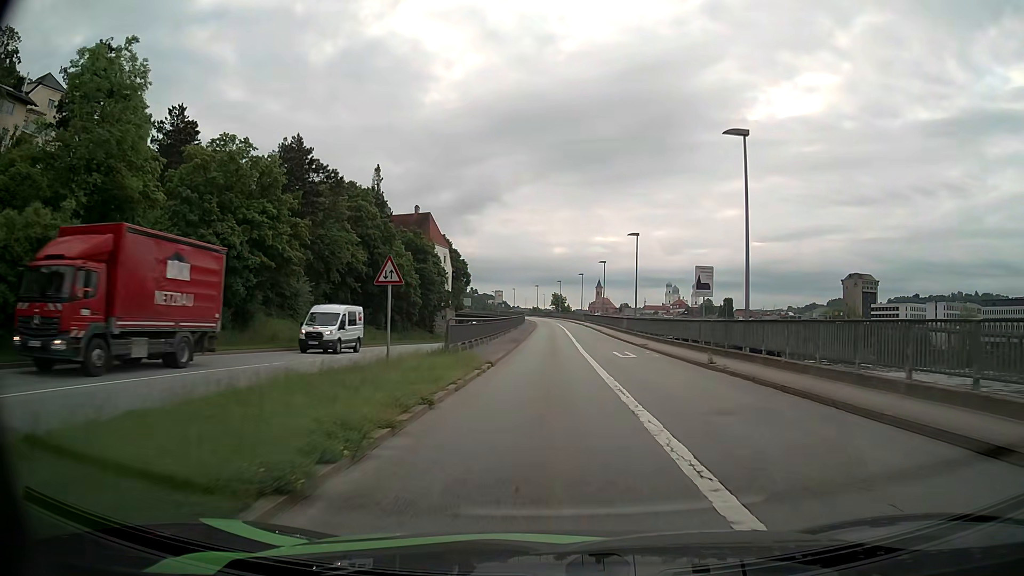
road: primary_link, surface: asphalt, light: Day
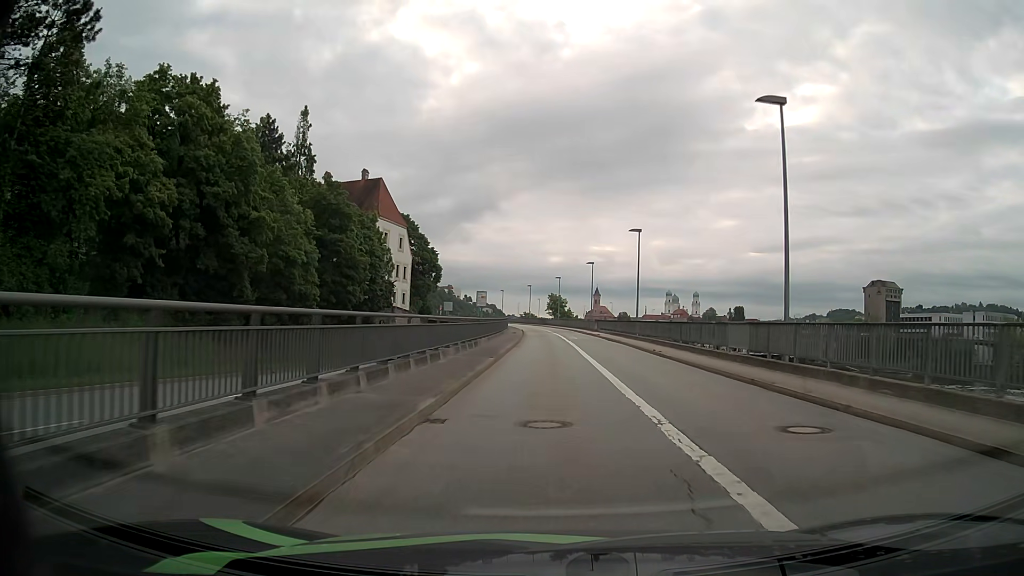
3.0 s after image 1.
(0.0, +34.3) m; +1°
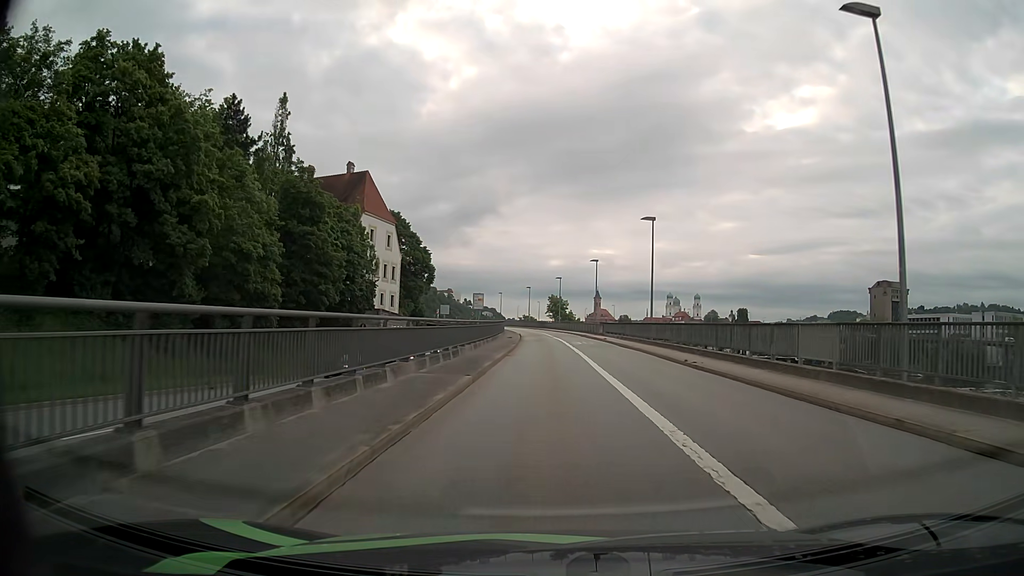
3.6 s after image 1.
(0.0, +6.7) m; 0°
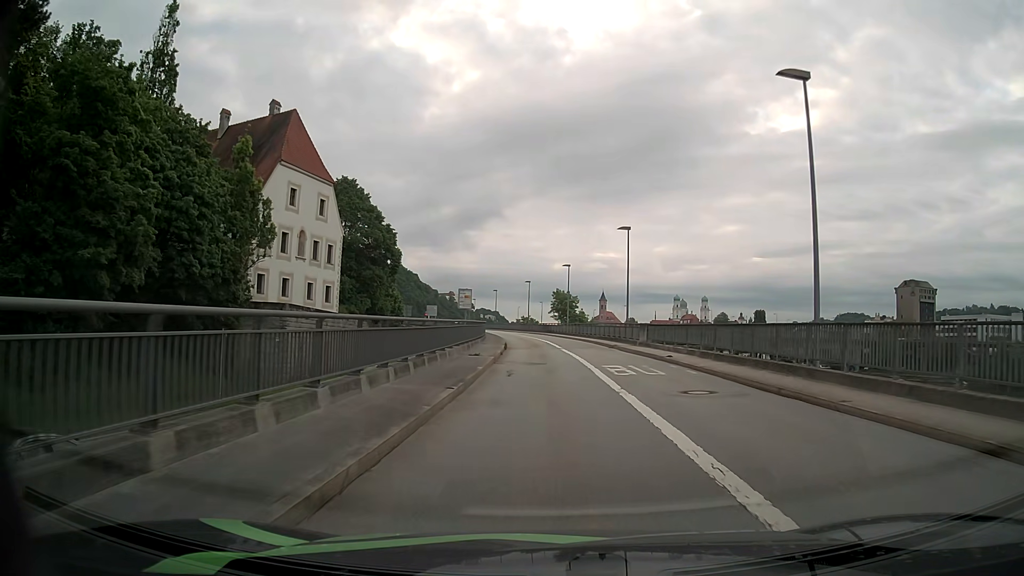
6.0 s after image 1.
(-0.1, +25.9) m; 0°
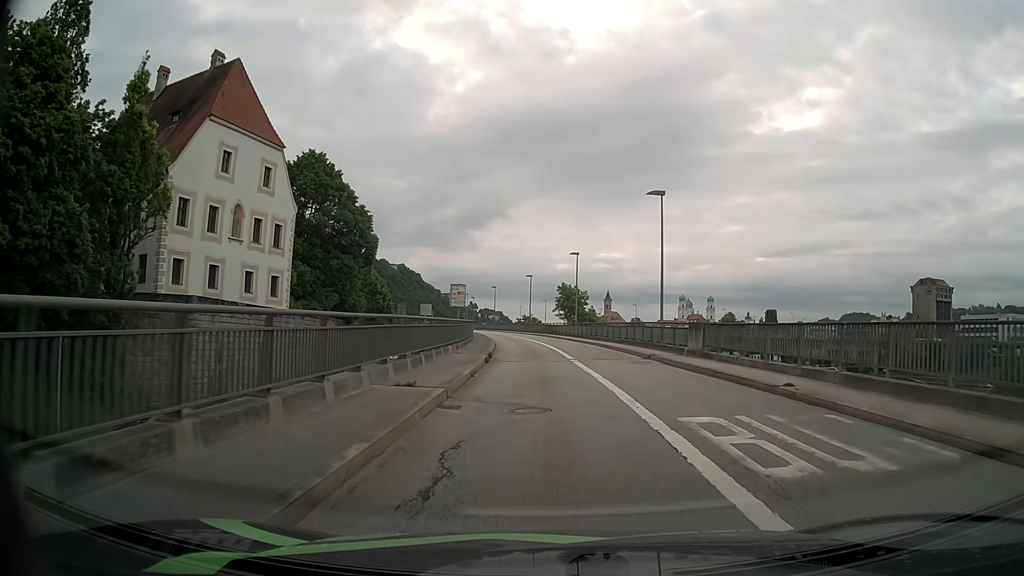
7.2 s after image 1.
(0.0, +12.5) m; -1°
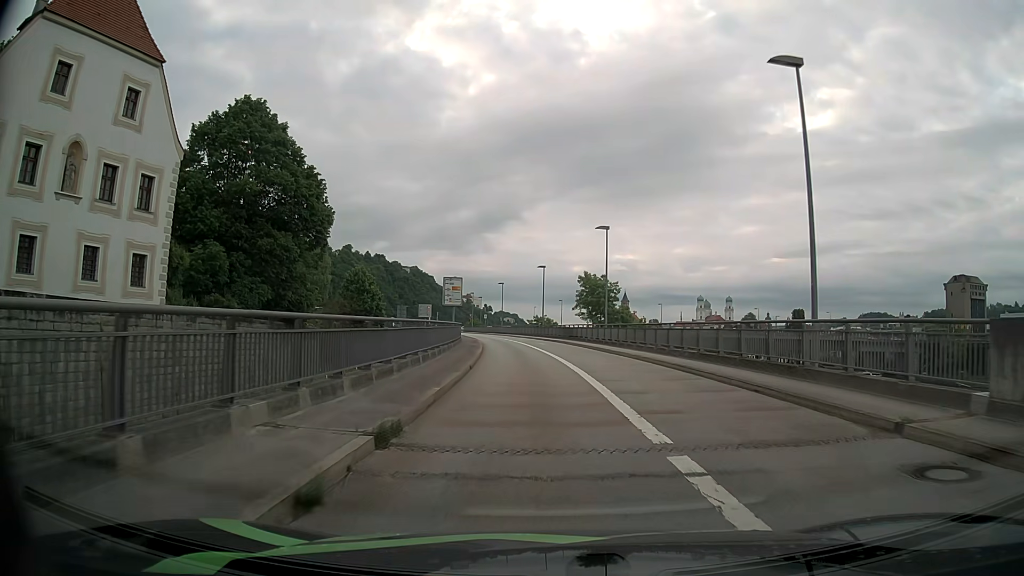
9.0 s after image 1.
(-0.1, +18.2) m; -1°
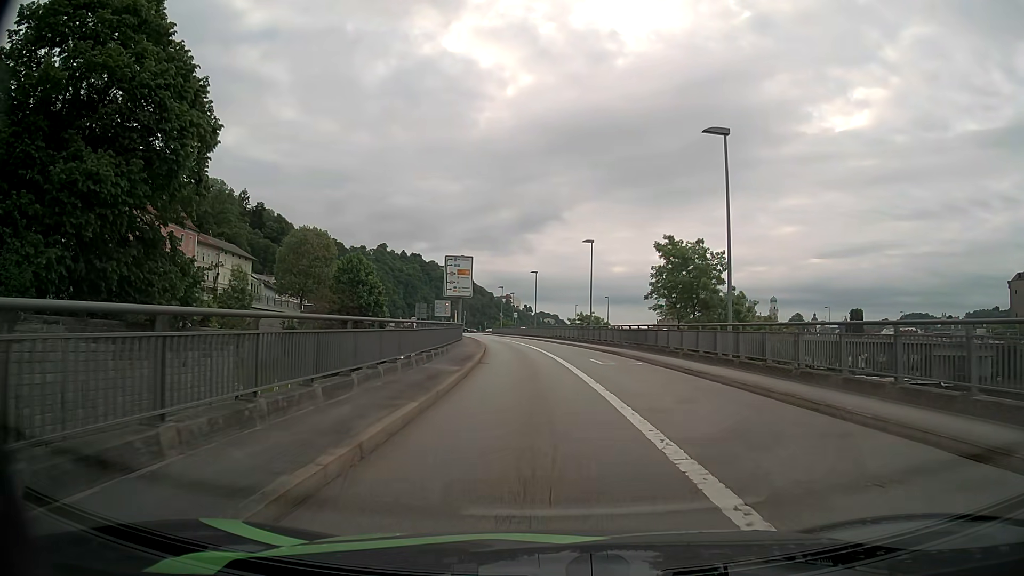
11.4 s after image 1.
(-0.6, +23.2) m; -4°
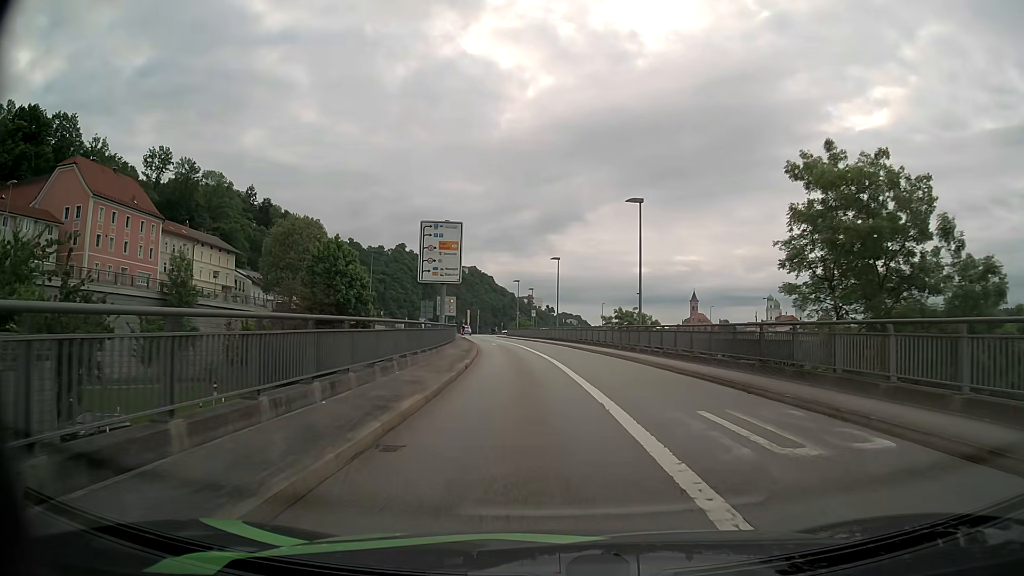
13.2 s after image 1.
(-0.2, +17.1) m; -2°
(0, +10) (0, +20) (-1, +30) (-2, +40) (-3, +50) (-5, +60) (-6, +70) (-8, +79) (-10, +89) (-11, +99) m
